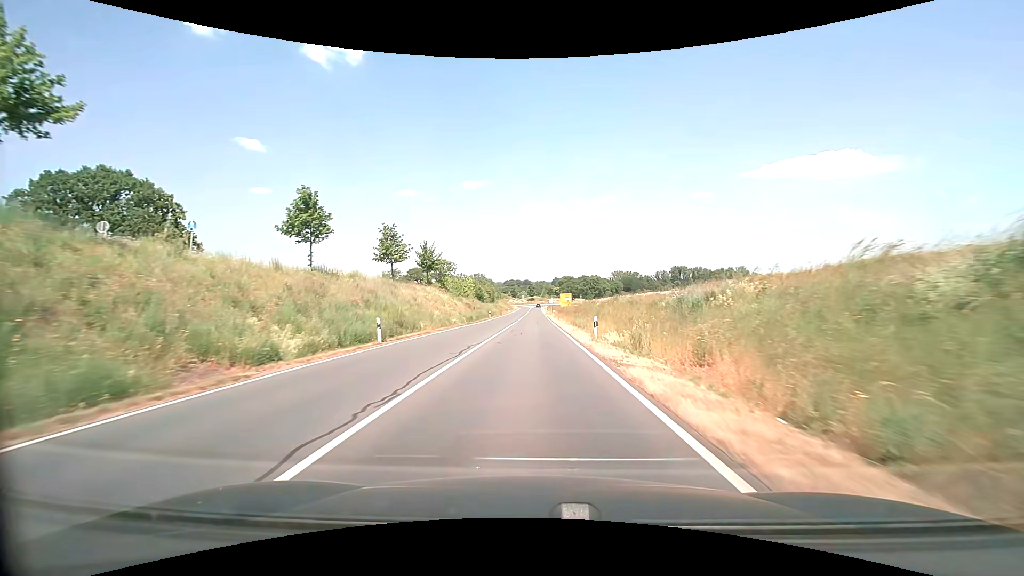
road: secondary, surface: asphalt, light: Day
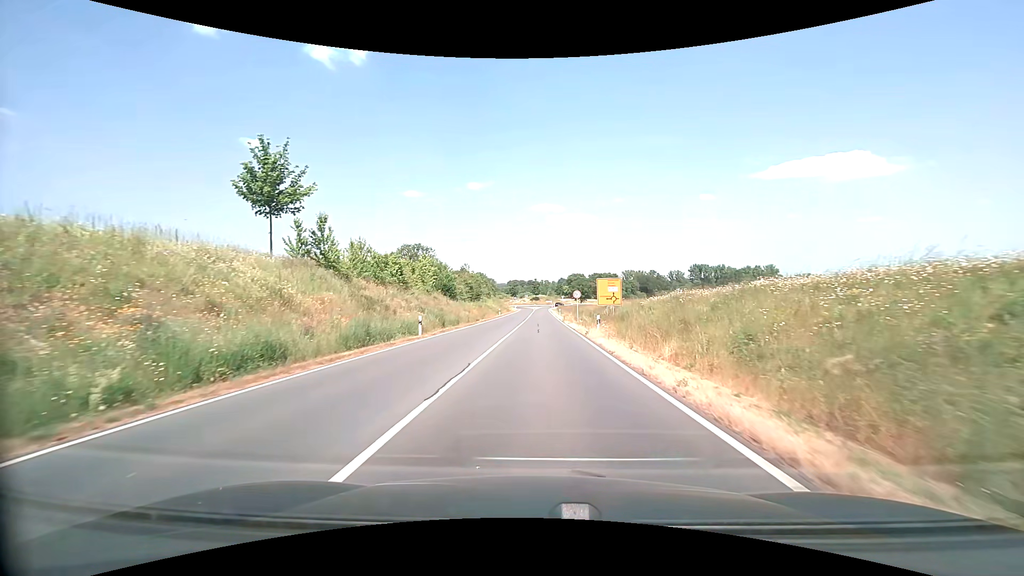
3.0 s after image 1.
(-0.3, +45.1) m; -1°
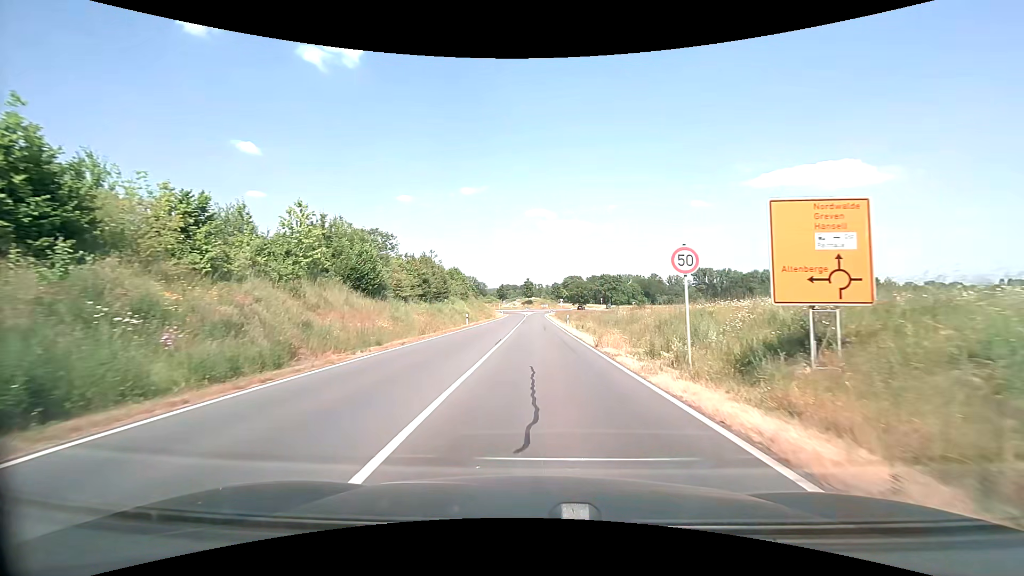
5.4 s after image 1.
(+0.1, +30.3) m; +1°
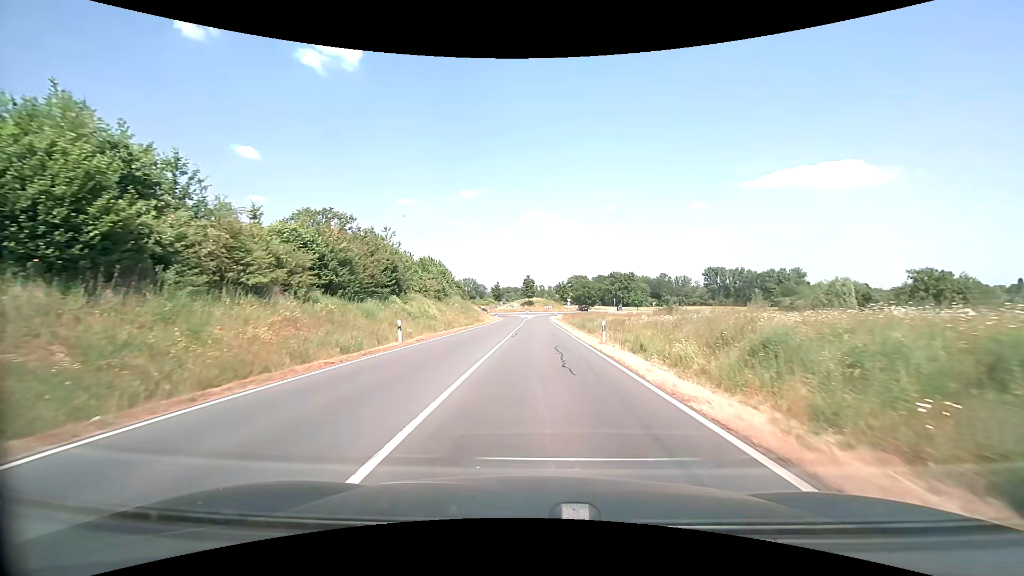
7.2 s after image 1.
(0.0, +23.0) m; 0°
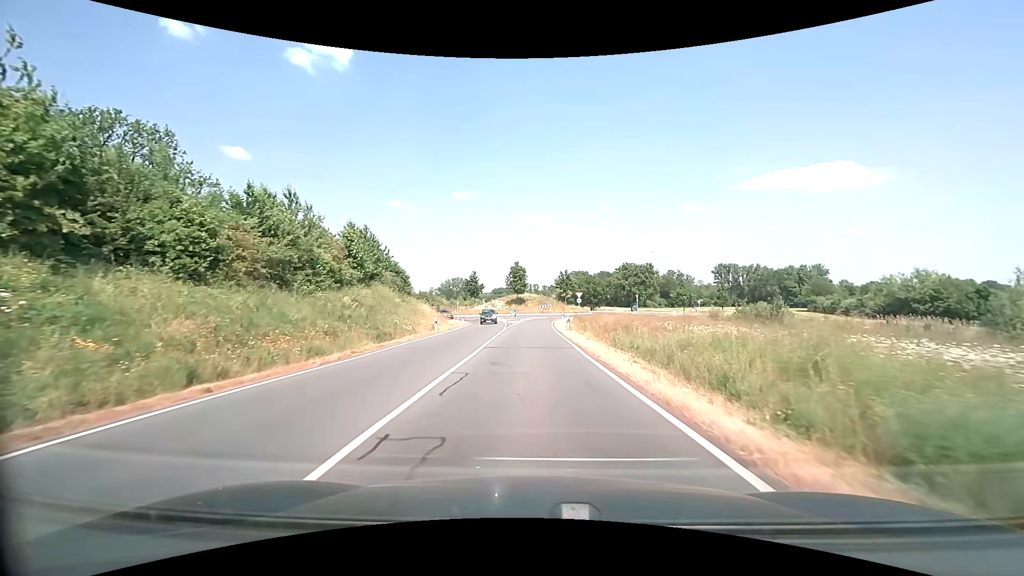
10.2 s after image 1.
(+0.3, +38.1) m; +1°
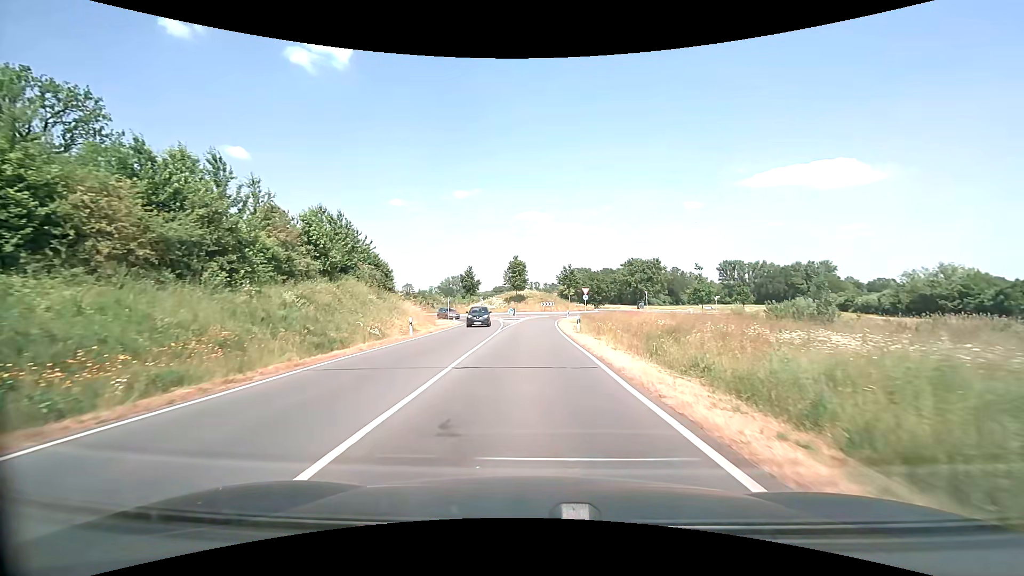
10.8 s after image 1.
(0.0, +7.2) m; 0°
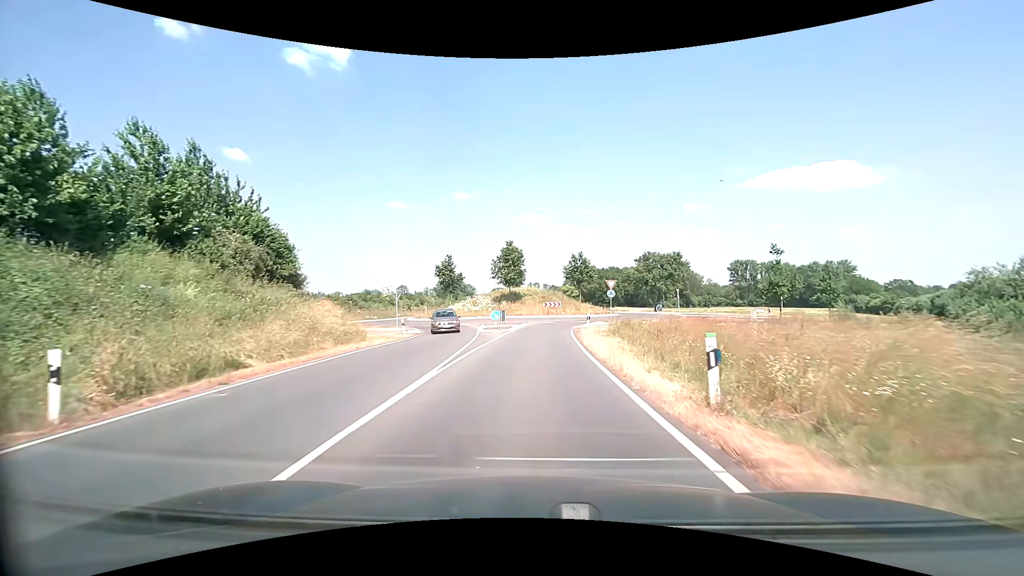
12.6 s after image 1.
(-0.1, +20.0) m; 0°
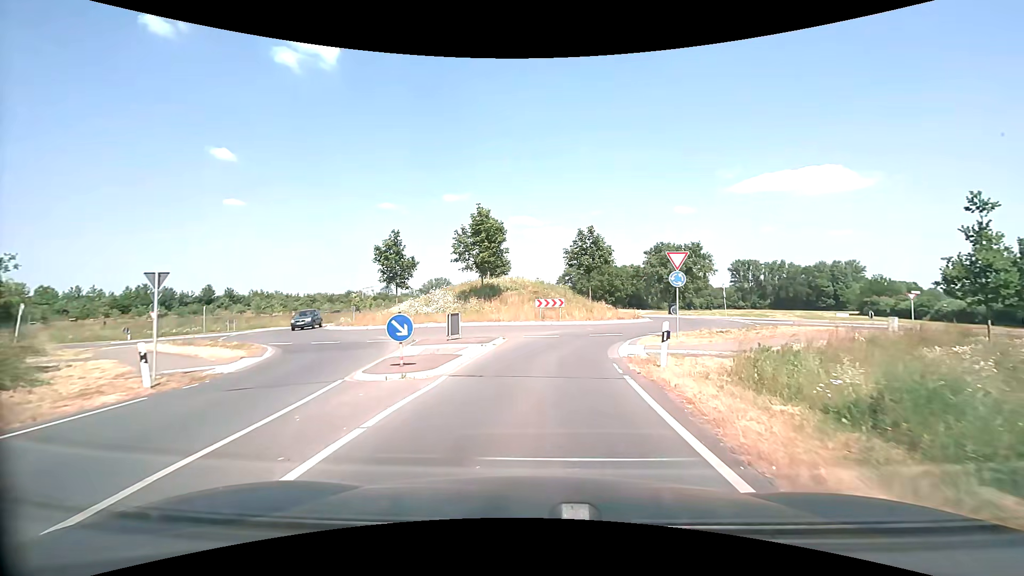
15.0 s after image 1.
(+0.1, +20.5) m; +1°
(0, +10) (+1, +20) (+5, +29) (+11, +37) (+13, +47) (+8, +55) (+2, +63) (-1, +73) (-2, +83) (-3, +93) m
